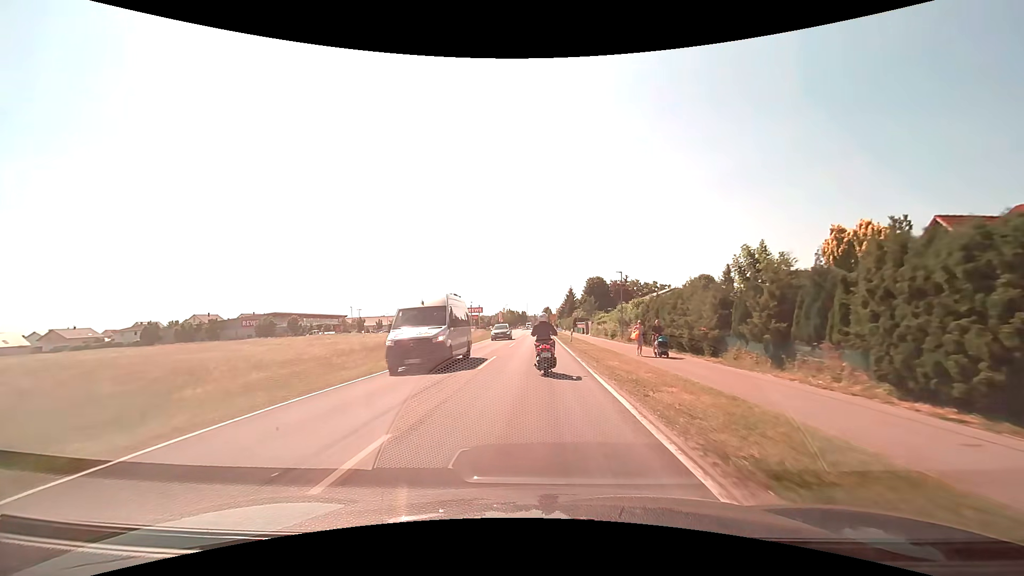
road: tertiary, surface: asphalt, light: Day
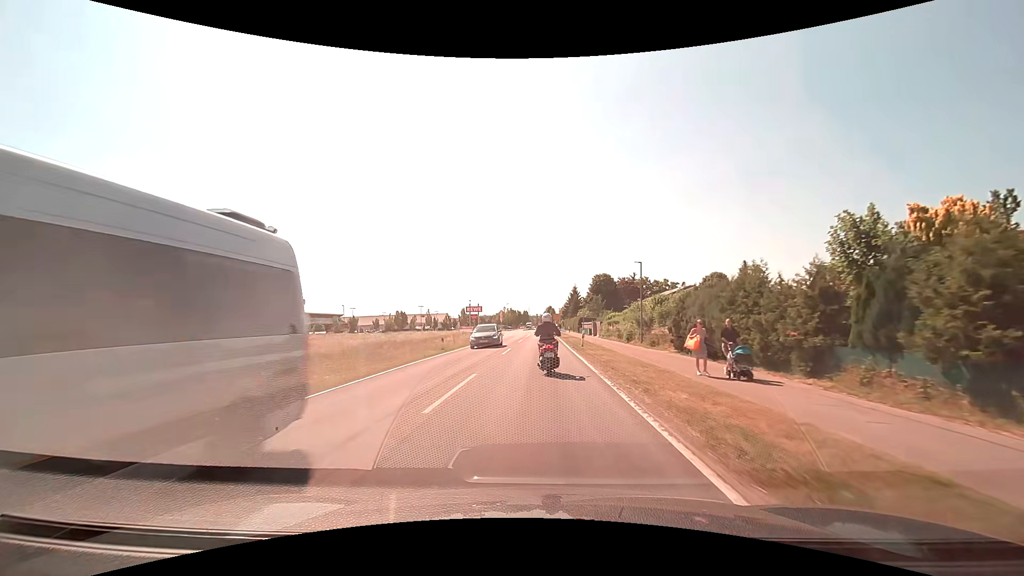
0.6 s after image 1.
(0.0, +7.6) m; 0°
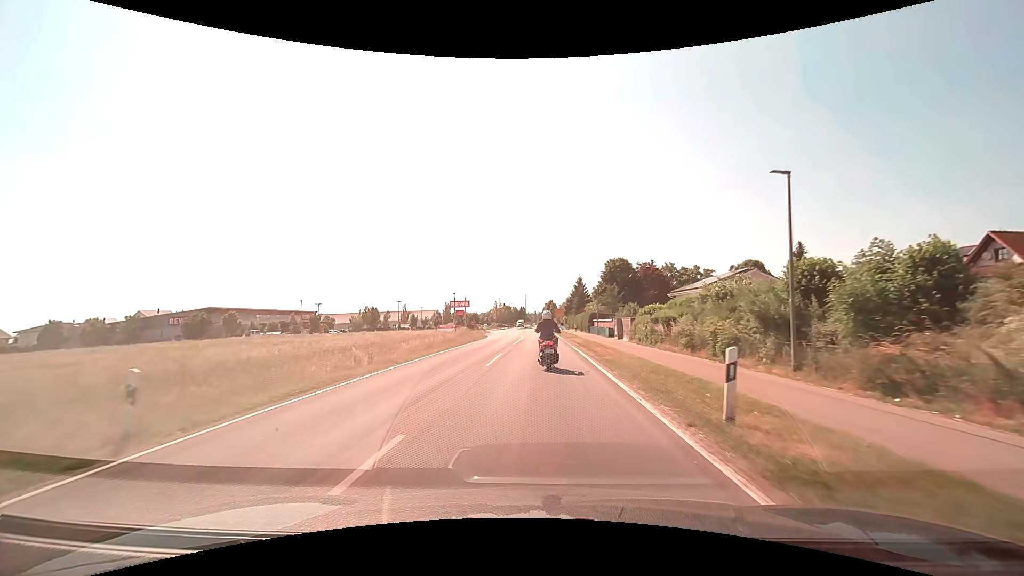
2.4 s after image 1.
(0.0, +22.6) m; 0°
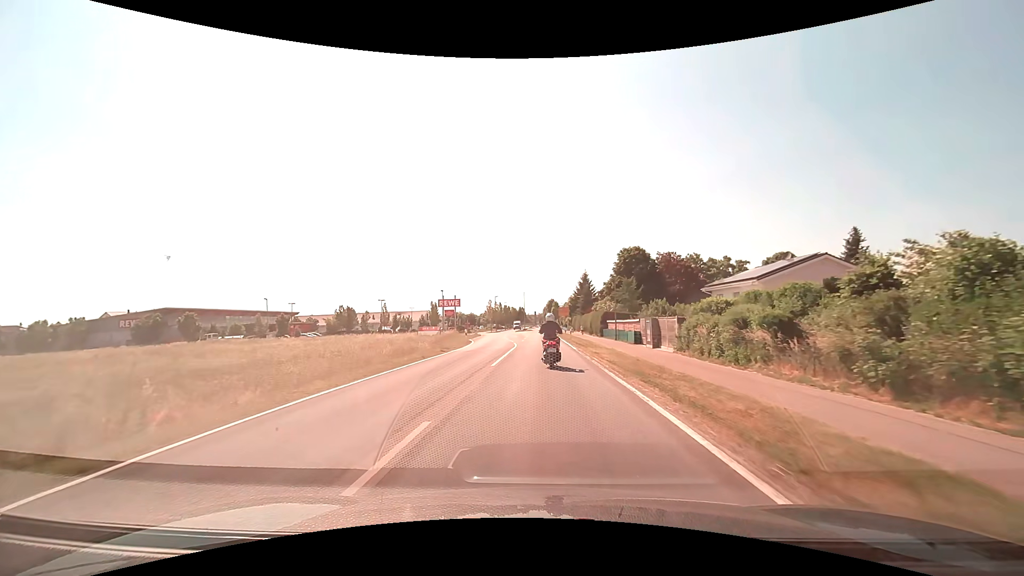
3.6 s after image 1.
(0.0, +14.1) m; 0°
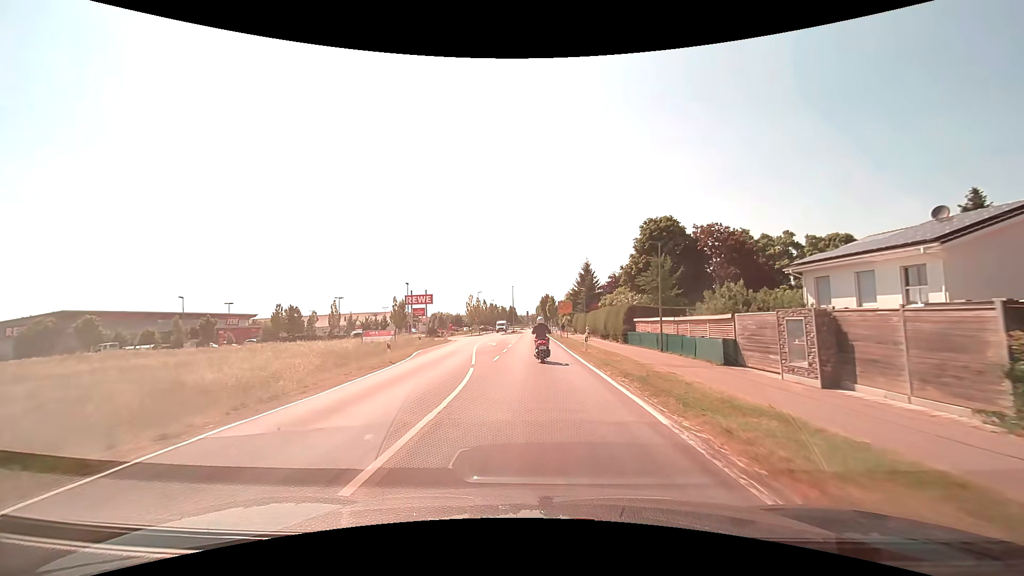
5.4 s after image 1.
(+0.1, +20.5) m; +1°
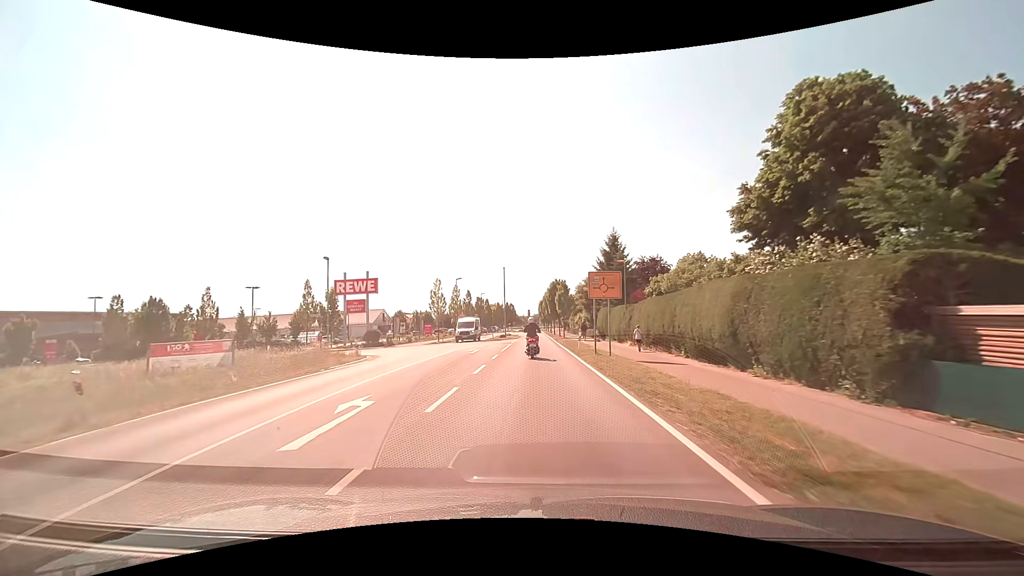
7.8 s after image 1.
(-0.2, +29.8) m; 0°
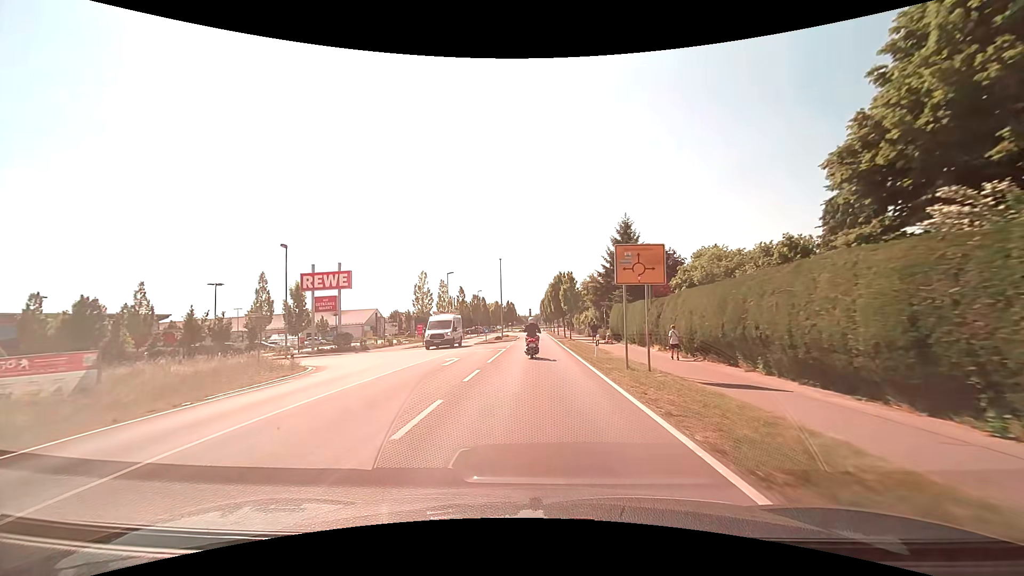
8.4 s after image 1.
(0.0, +7.9) m; 0°
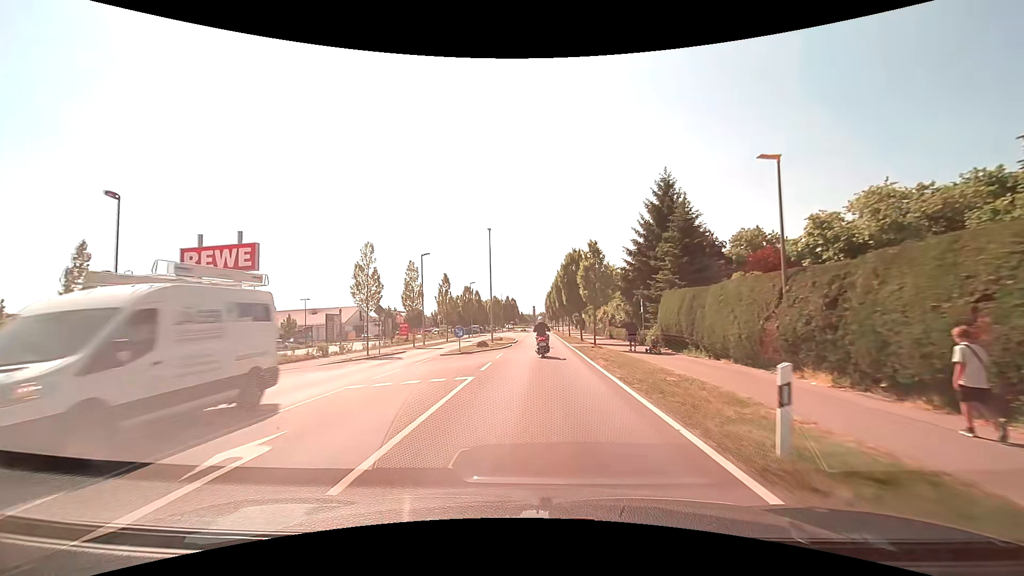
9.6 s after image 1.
(-0.1, +15.8) m; 0°
(0, +10) (0, +20) (0, +30) (0, +40) (0, +50) (0, +60) (0, +70) (0, +80) (0, +90) (0, +100) m
